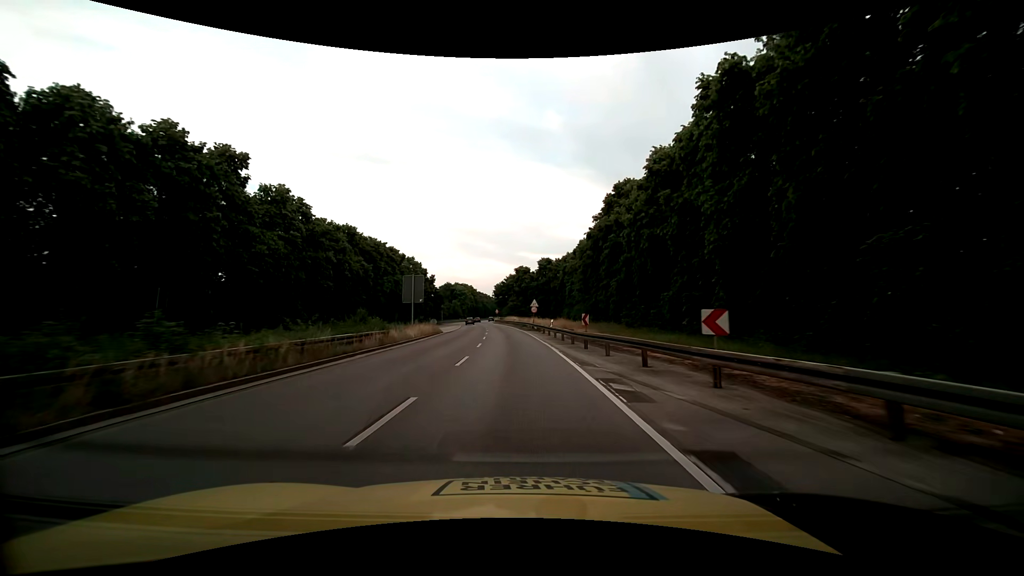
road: trunk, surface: asphalt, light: Day
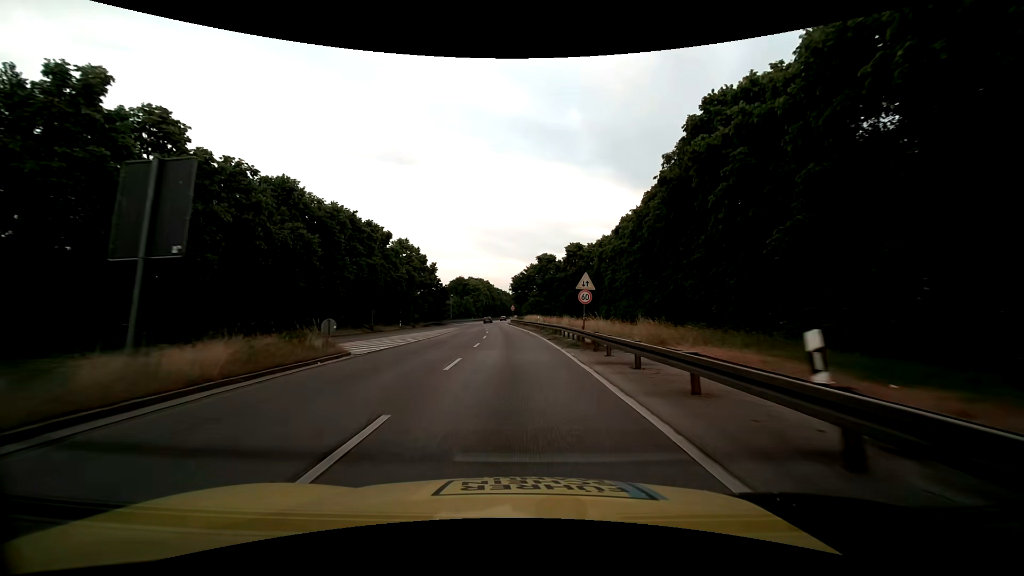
(-0.6, +29.3) m; -2°
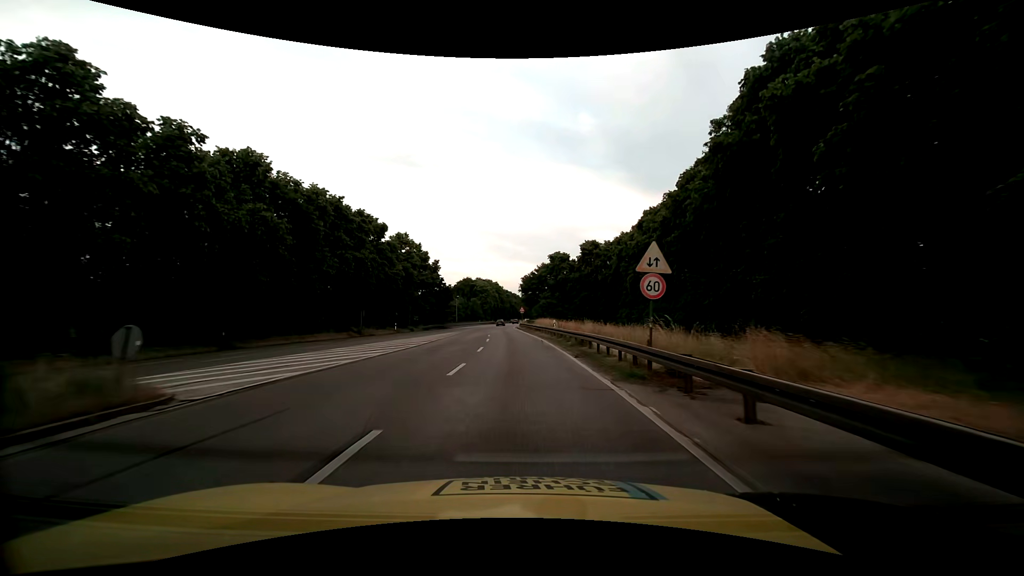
(-0.1, +9.7) m; -1°
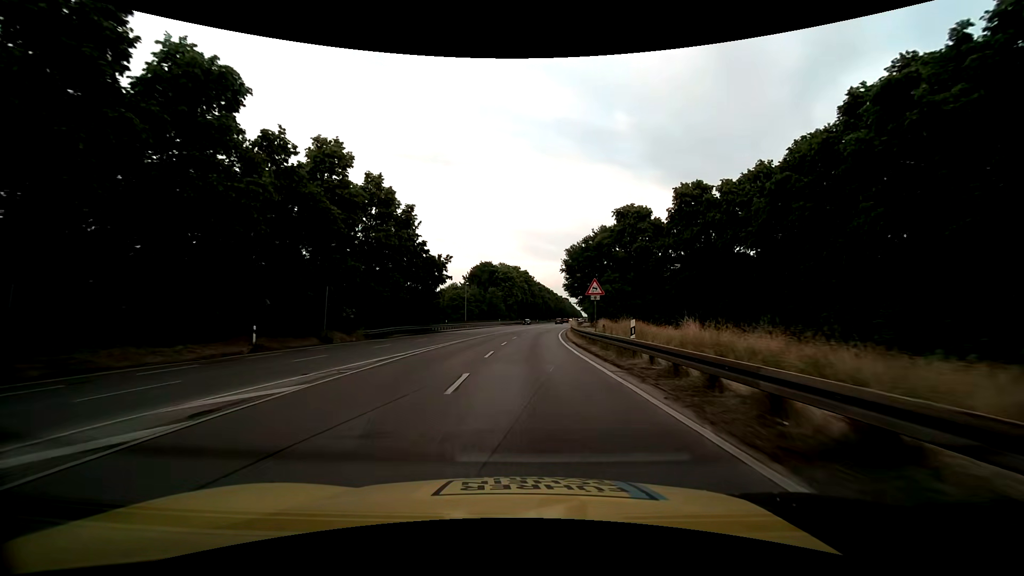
(-1.9, +48.5) m; -3°
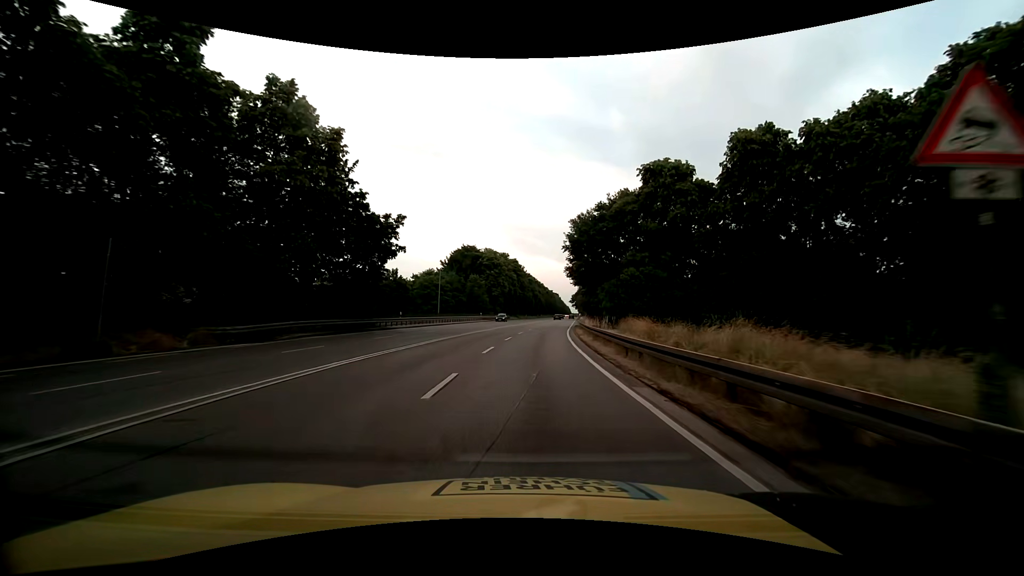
(+0.1, +19.5) m; +1°
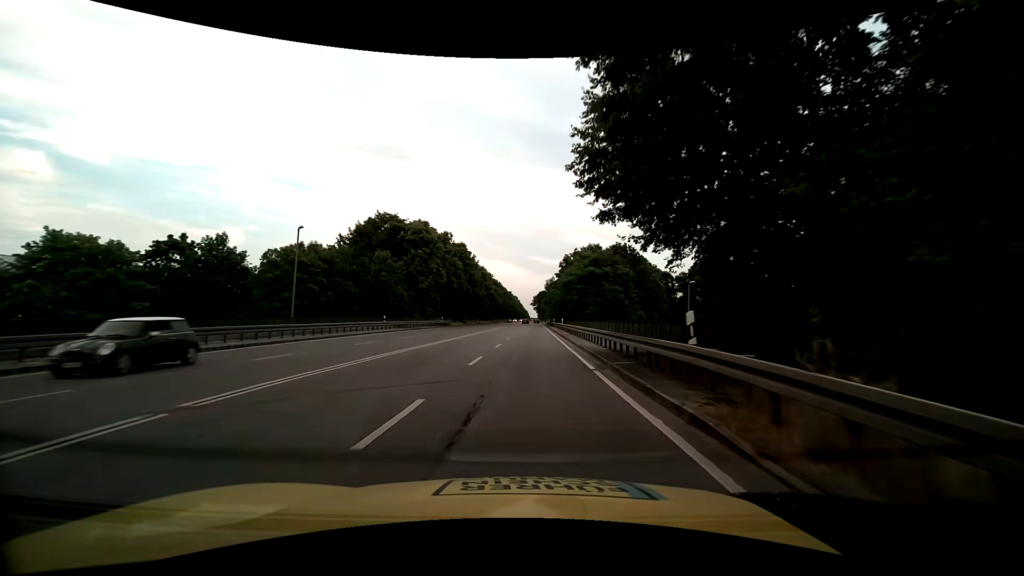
(+1.6, +38.9) m; +5°
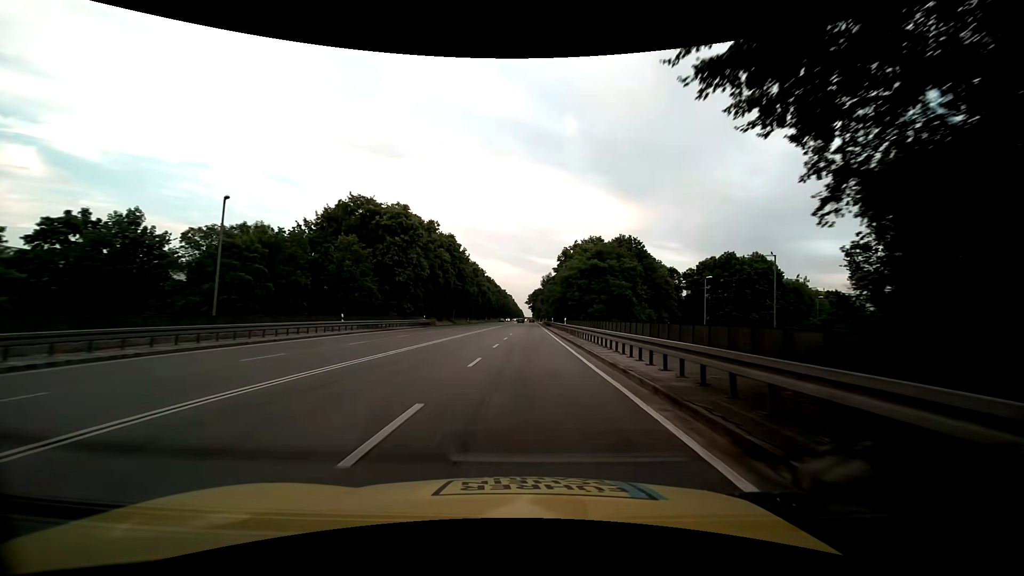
(0.0, +9.7) m; +1°
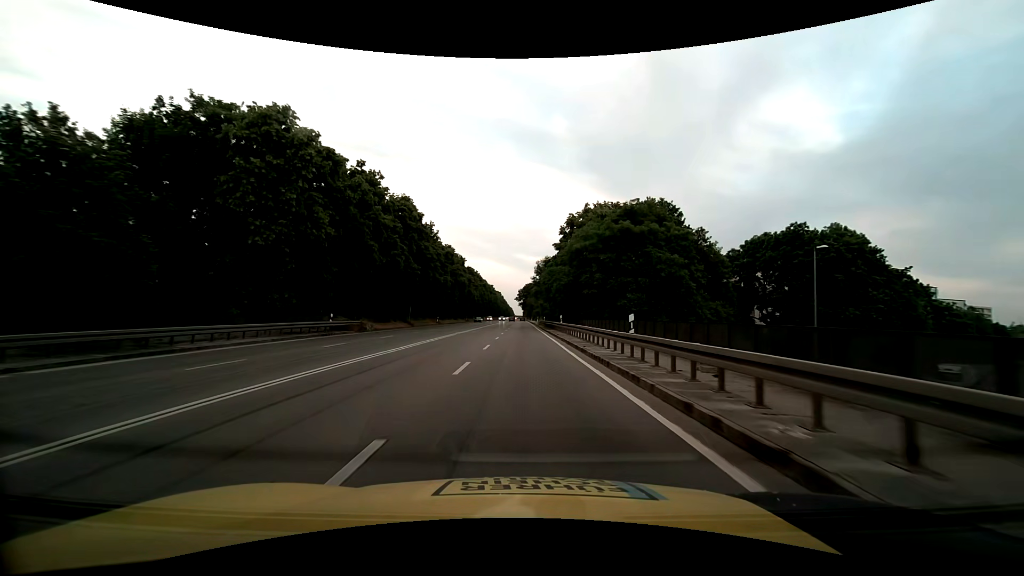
(+0.2, +29.1) m; +1°
(0, +10) (0, +20) (0, +30) (0, +40) (0, +50) (0, +60) (0, +70) (0, +80) (0, +90) (0, +100) m
